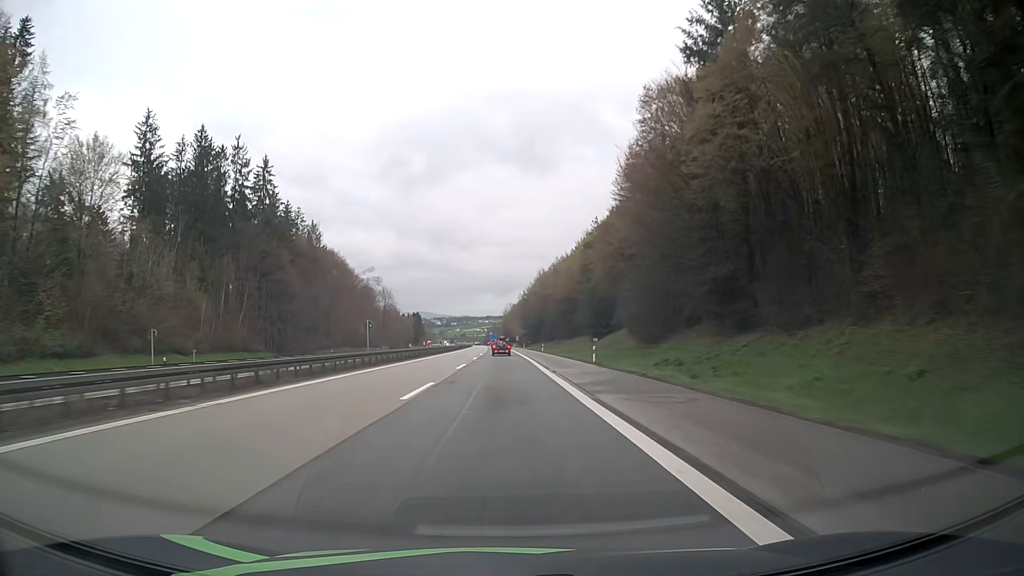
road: motorway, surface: asphalt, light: Day
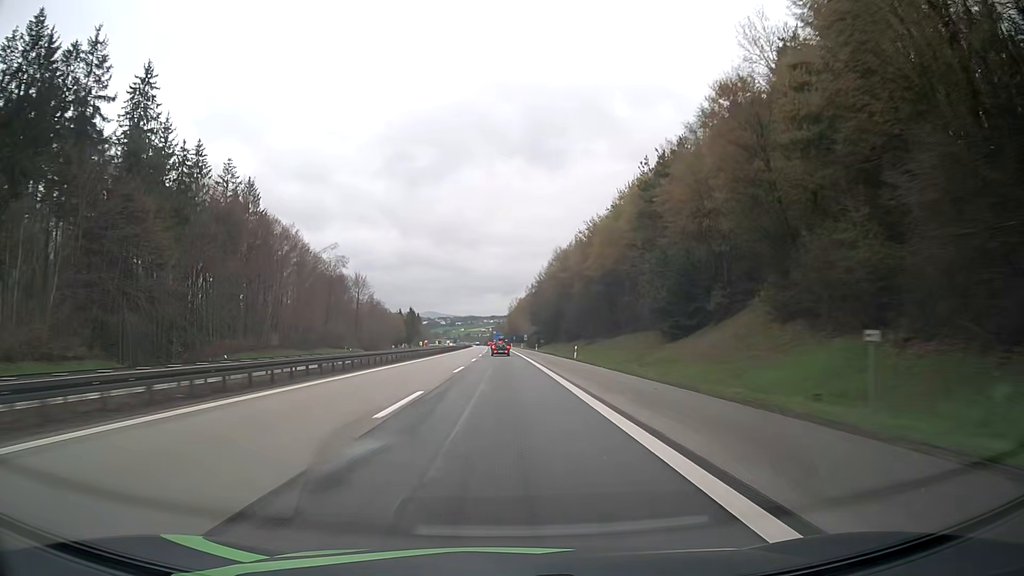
(-0.1, +38.9) m; 0°
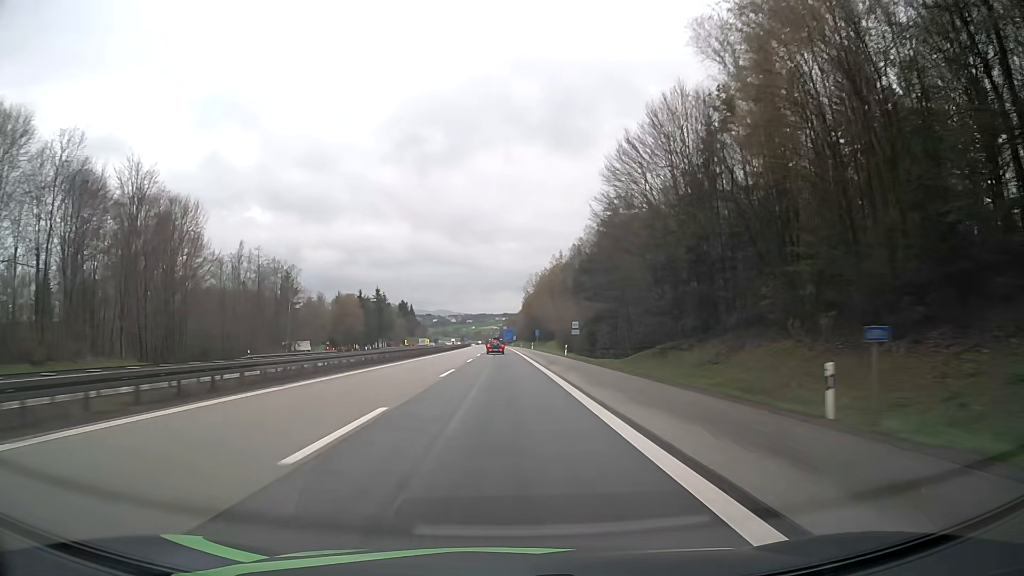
(-1.0, +94.8) m; -1°
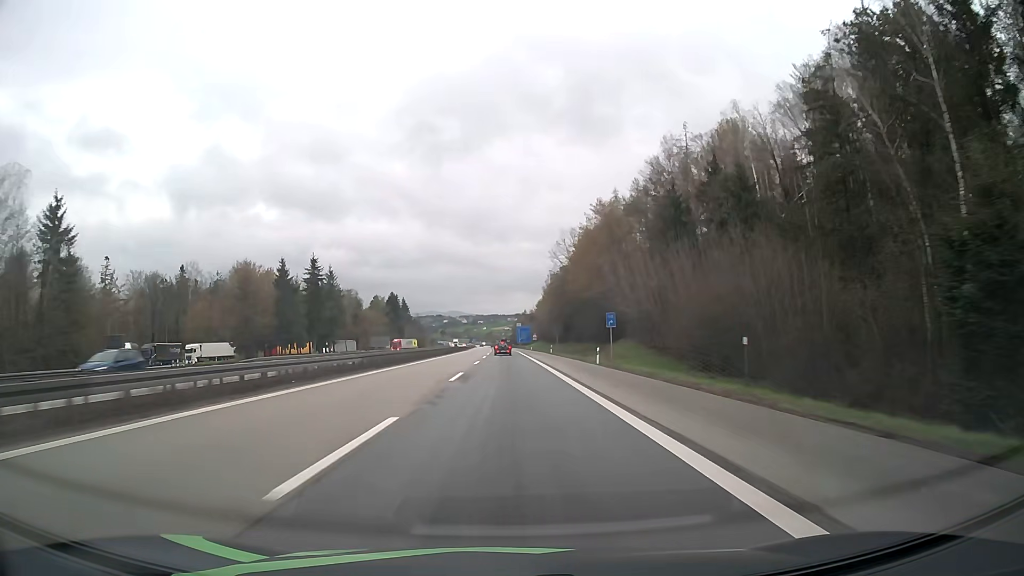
(-0.8, +73.4) m; -1°
